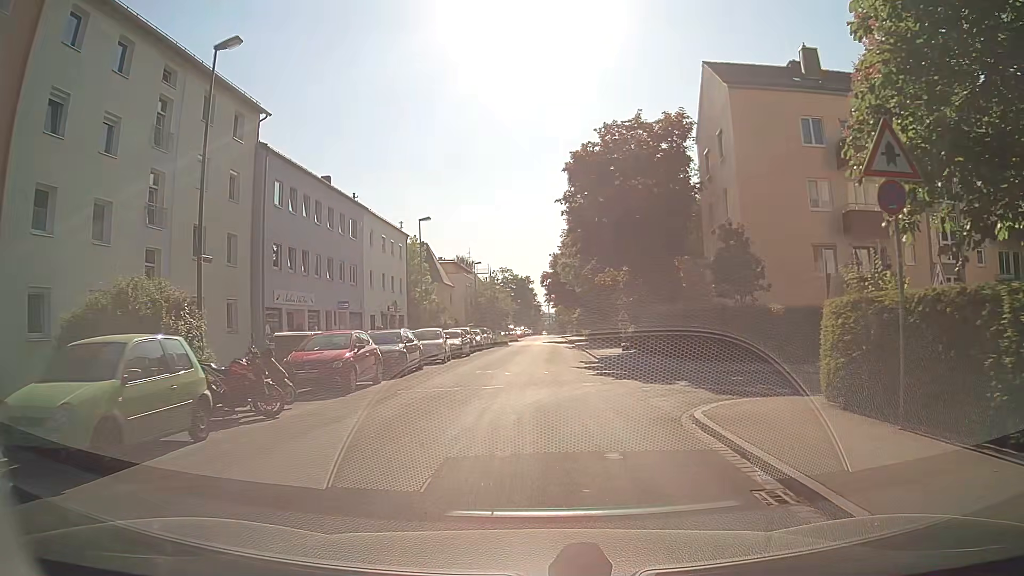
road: residential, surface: asphalt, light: Day
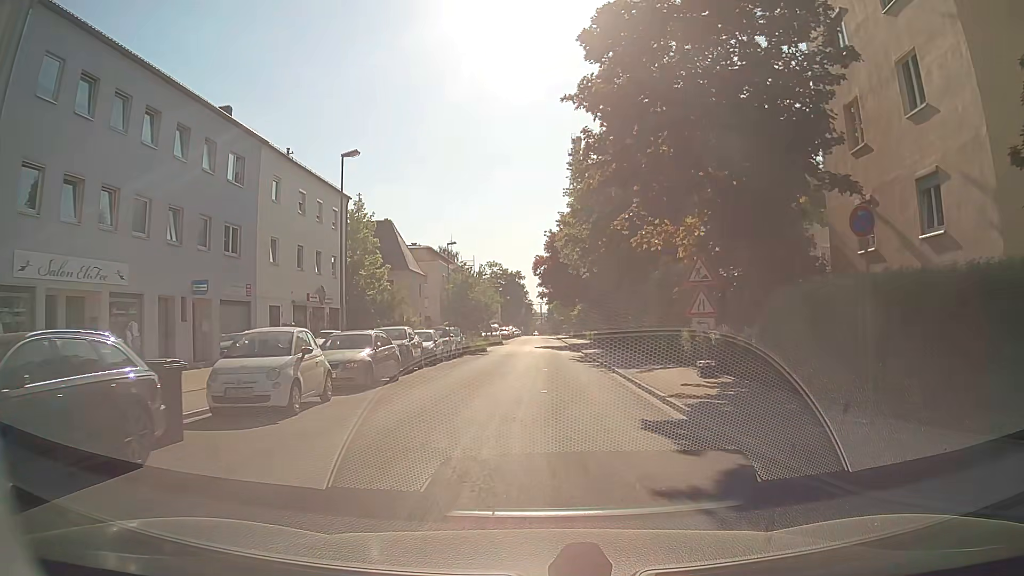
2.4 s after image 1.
(0.0, +17.3) m; 0°
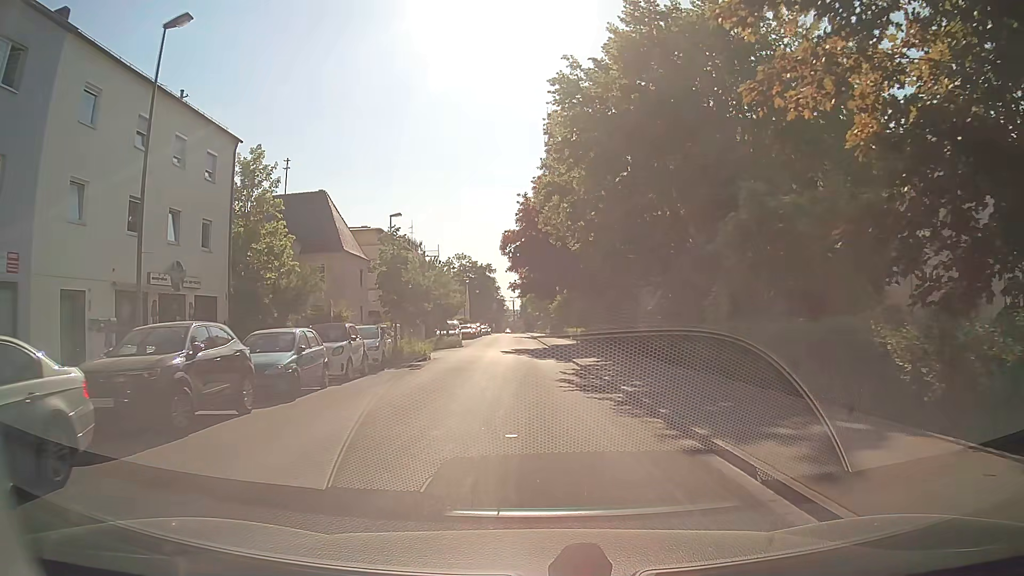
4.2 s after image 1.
(+0.3, +13.7) m; +3°
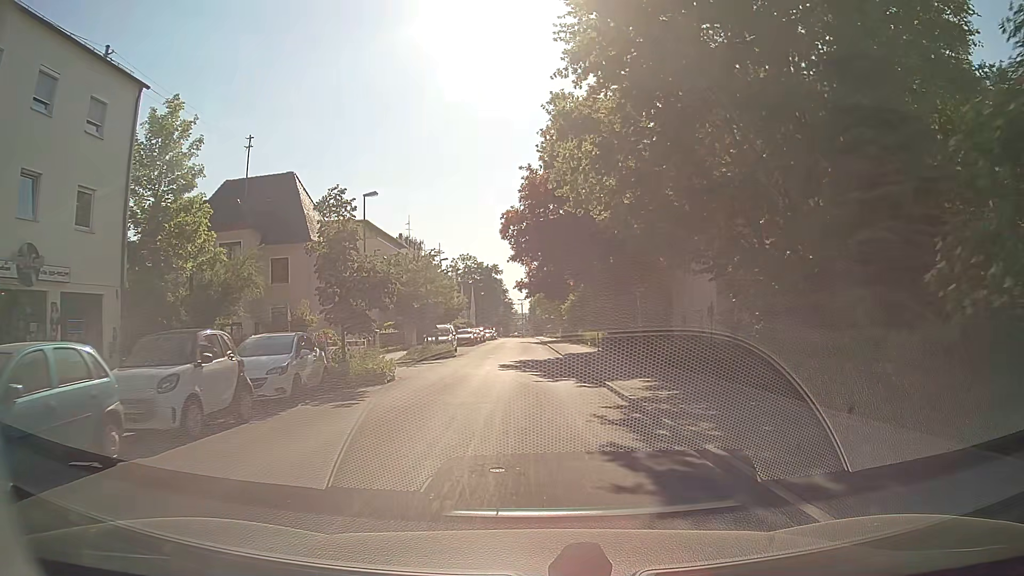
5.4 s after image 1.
(-0.1, +9.0) m; -1°
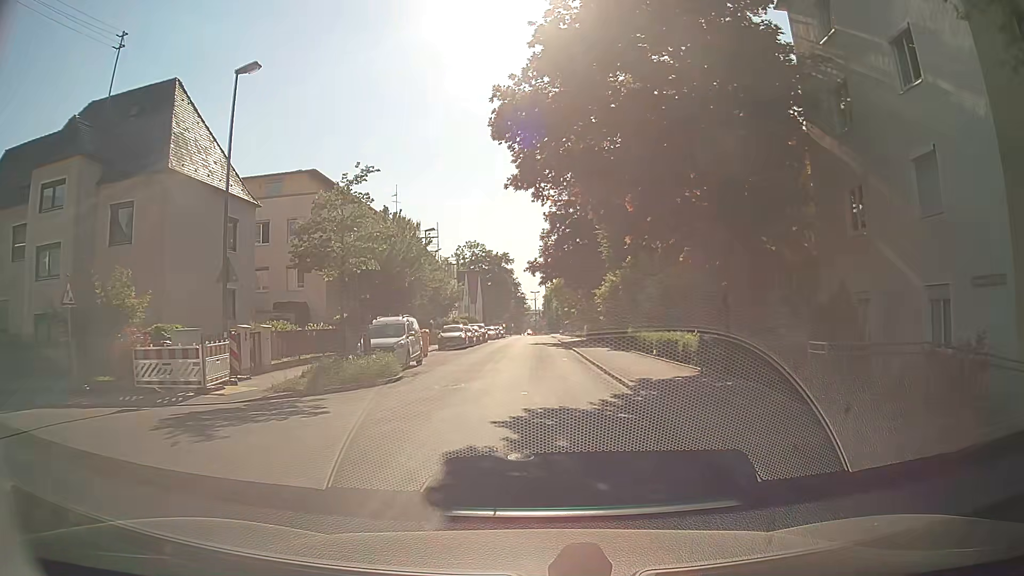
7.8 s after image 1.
(-0.3, +18.6) m; -1°
(0, +10) (0, +20) (0, +30) (0, +40) (0, +50) (0, +60) (0, +70) (0, +80) (+1, +90) (0, +100) m
